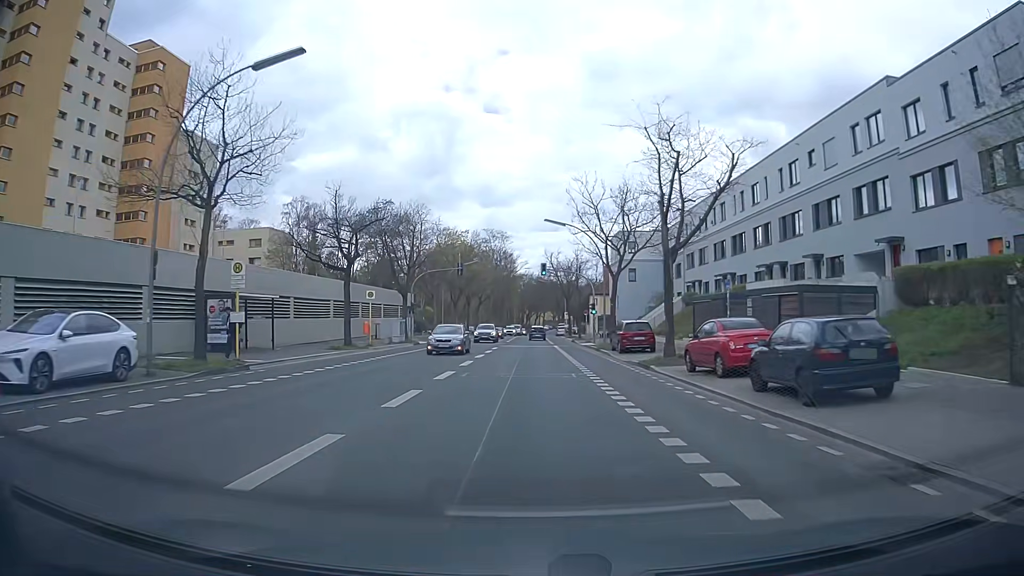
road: secondary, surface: asphalt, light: Day
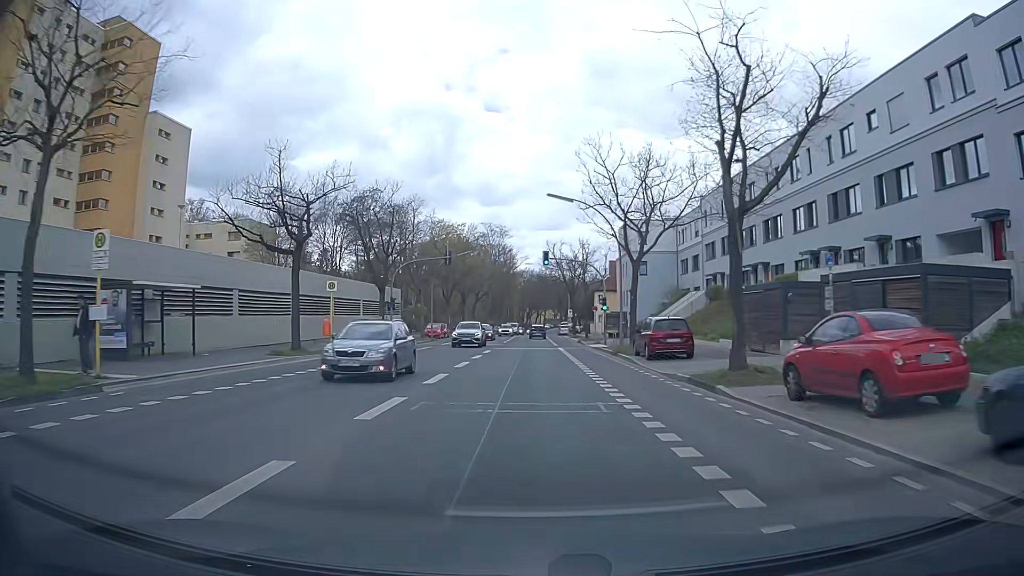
(0.0, +7.8) m; 0°
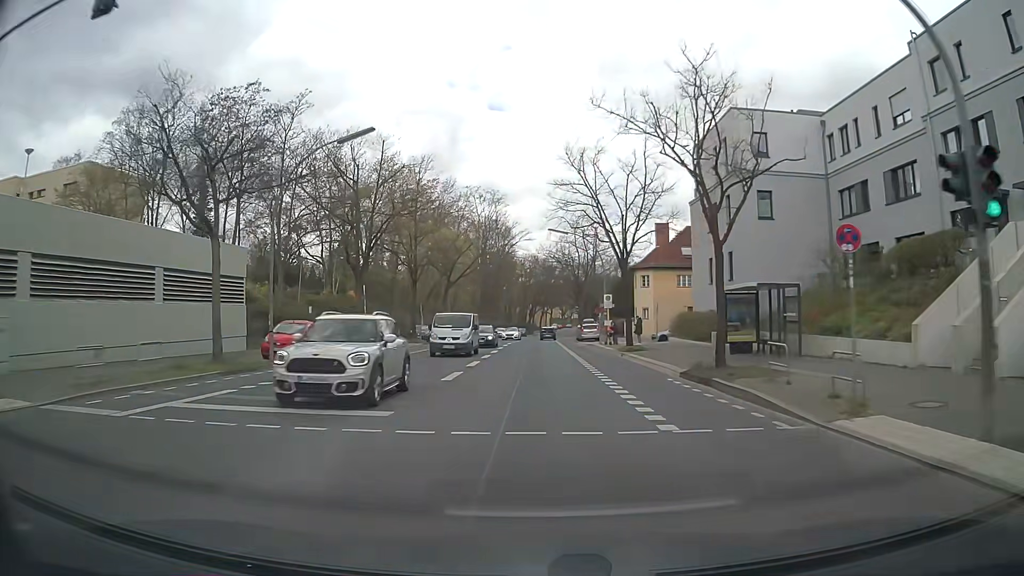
(-0.4, +39.0) m; -1°
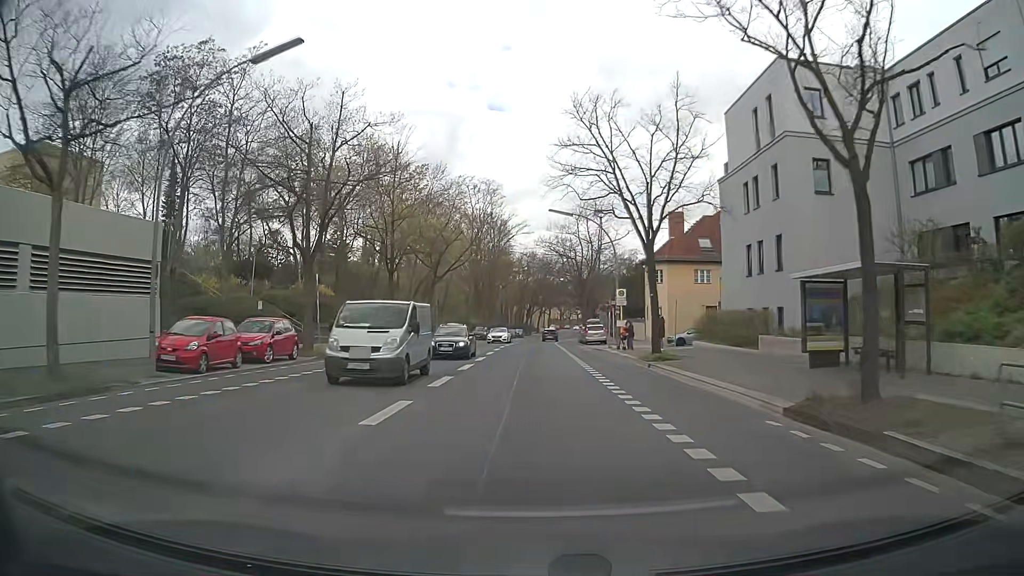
(0.0, +7.8) m; 0°
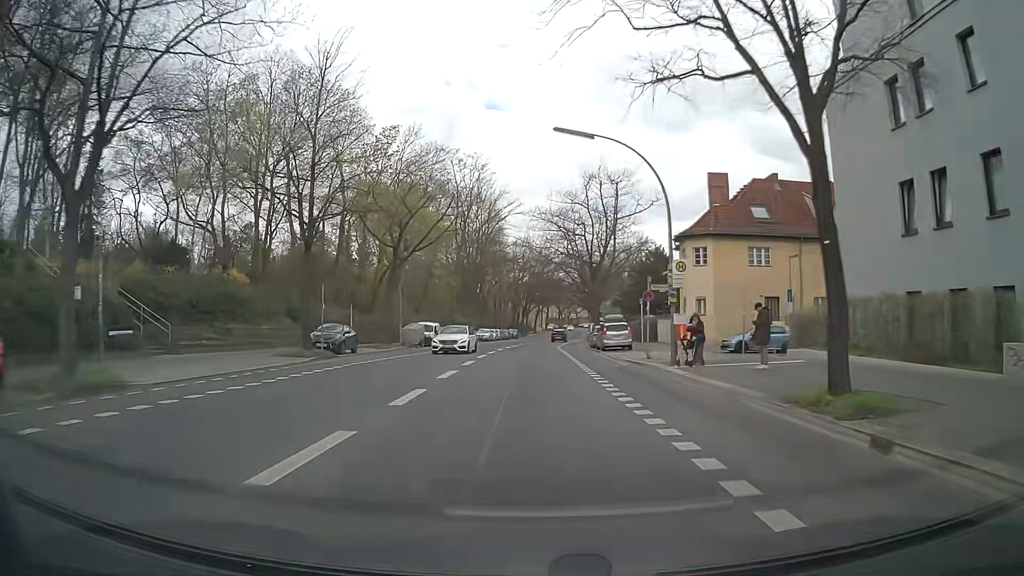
(0.0, +15.6) m; 0°
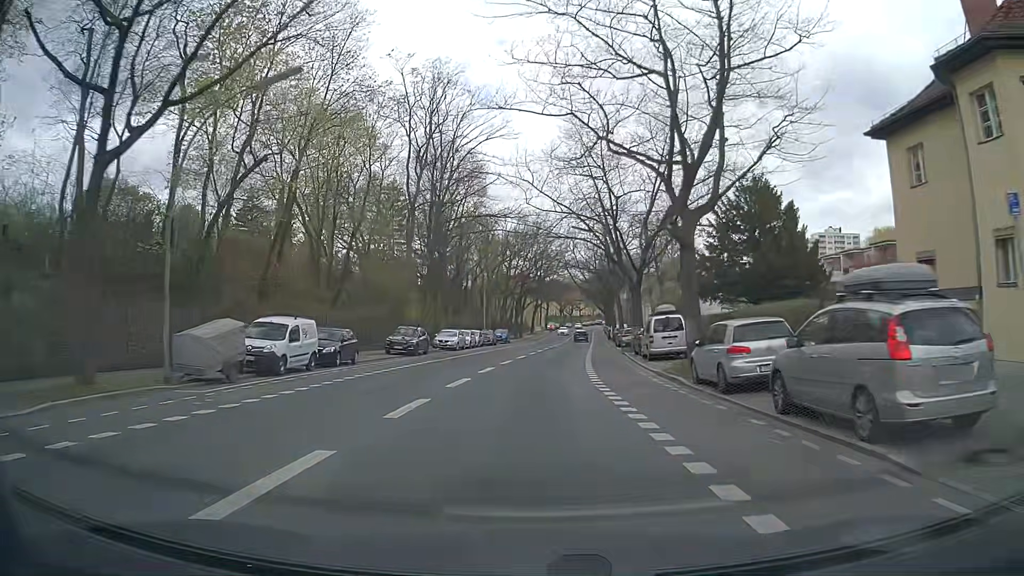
(-0.1, +31.1) m; 0°
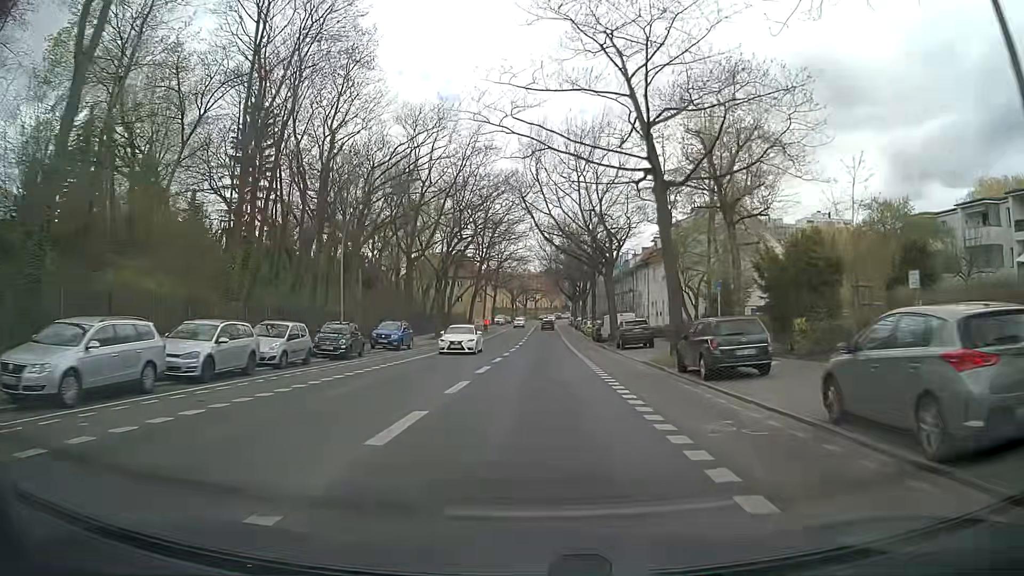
(+1.4, +38.7) m; +4°
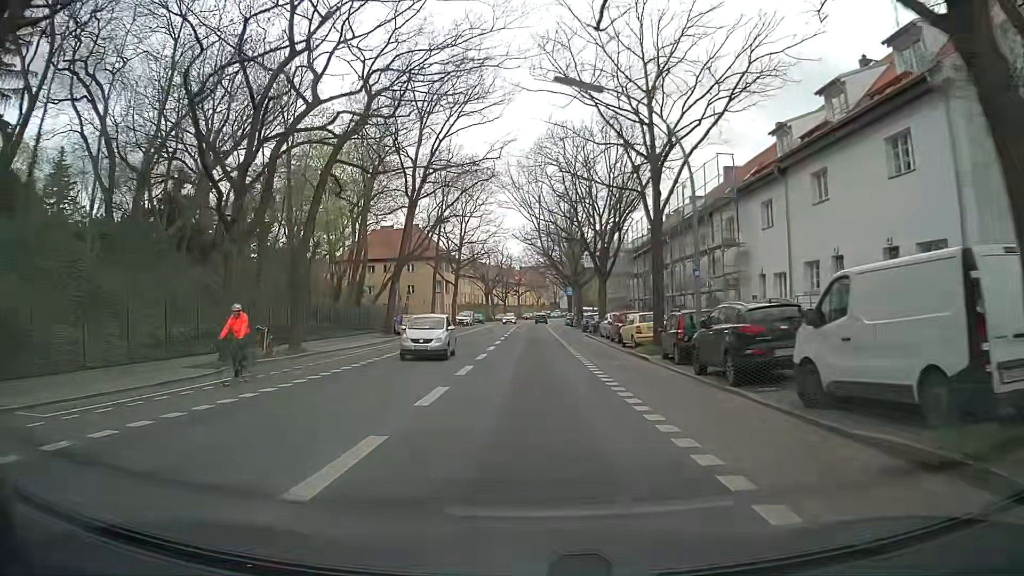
(+0.9, +38.5) m; +1°
(0, +10) (0, +20) (0, +30) (0, +40) (0, +50) (0, +60) (0, +70) (0, +80) (+1, +90) (+1, +100) m
